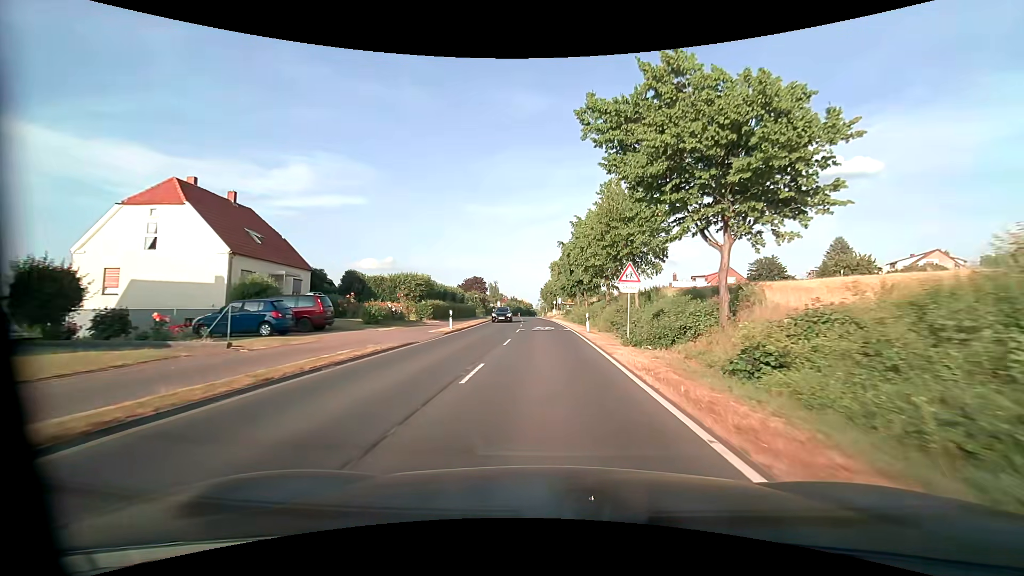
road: primary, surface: asphalt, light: Day
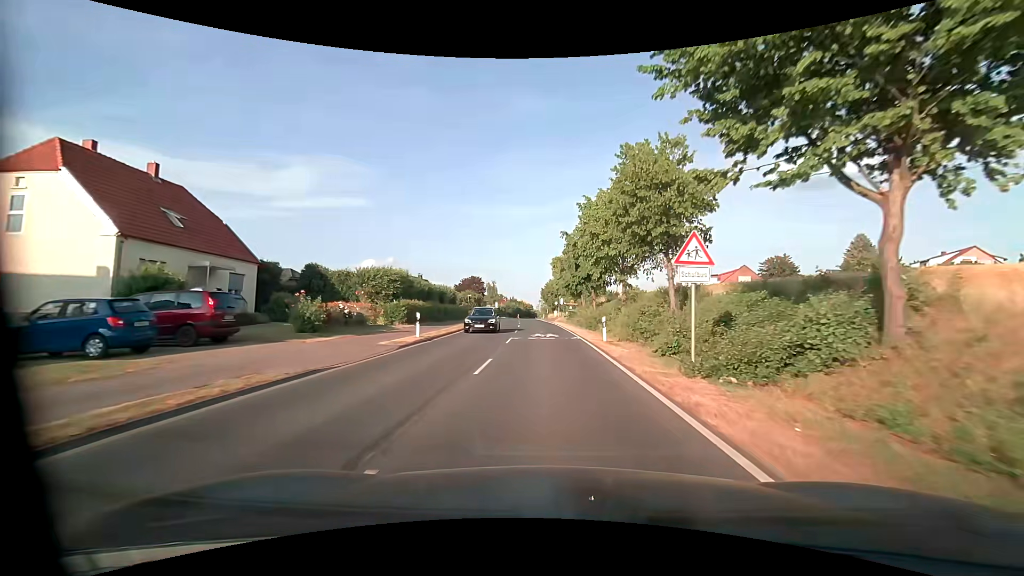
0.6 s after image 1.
(0.0, +7.7) m; 0°
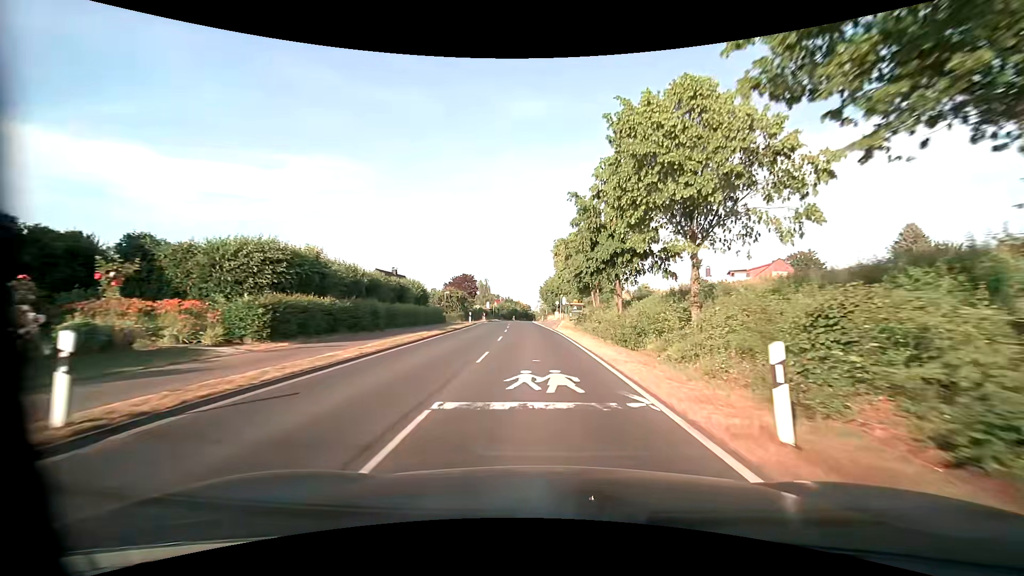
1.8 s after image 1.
(0.0, +15.7) m; +1°
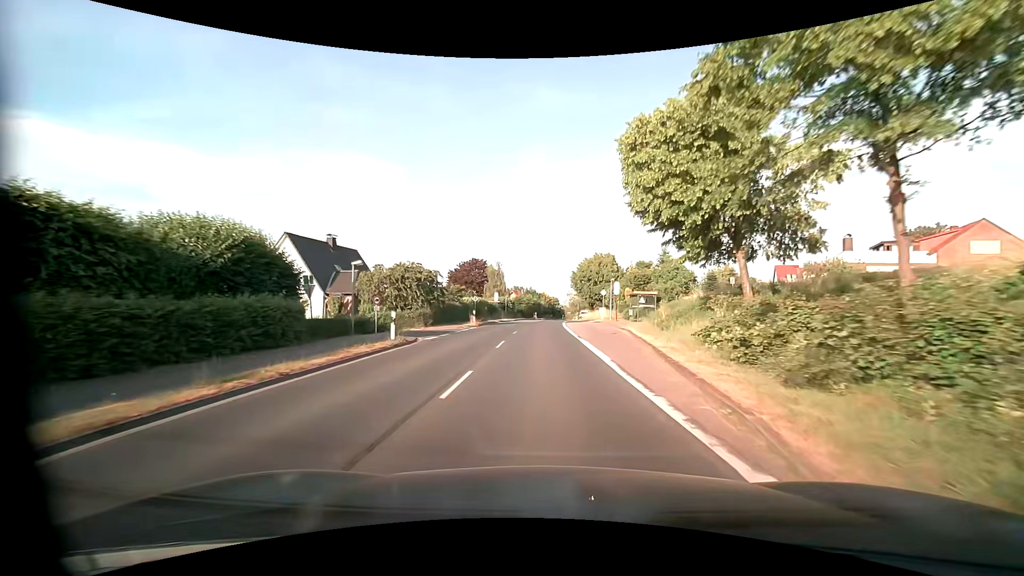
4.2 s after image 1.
(-1.2, +32.4) m; -3°
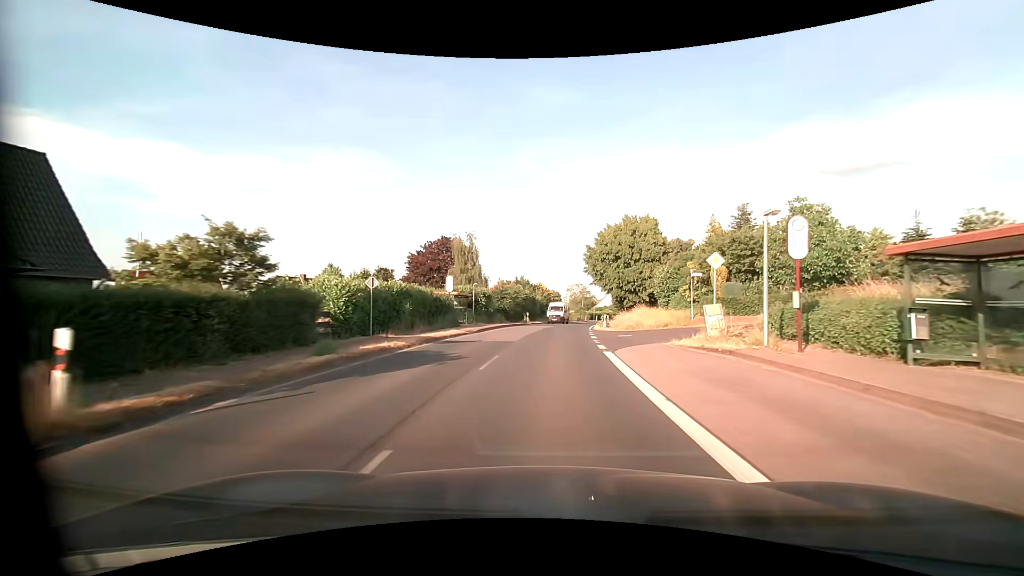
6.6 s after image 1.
(-0.3, +32.8) m; 0°
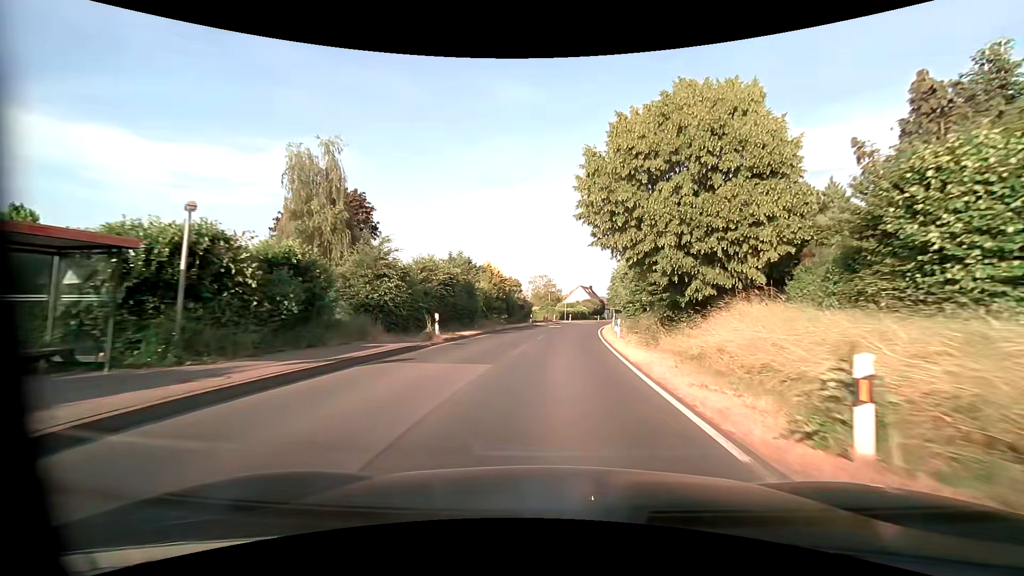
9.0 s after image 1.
(+1.0, +31.2) m; +4°
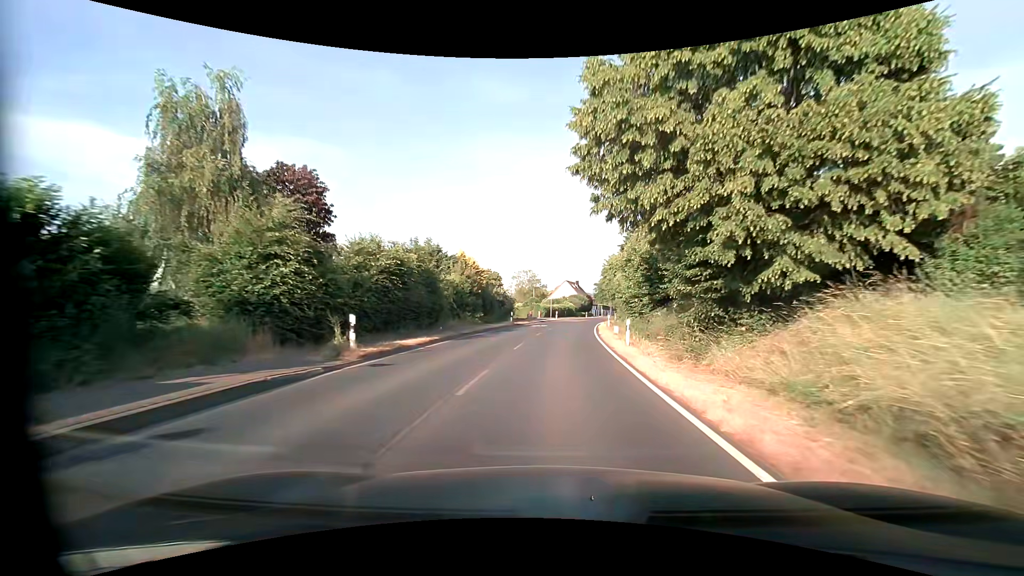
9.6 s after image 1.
(+0.1, +7.7) m; +2°
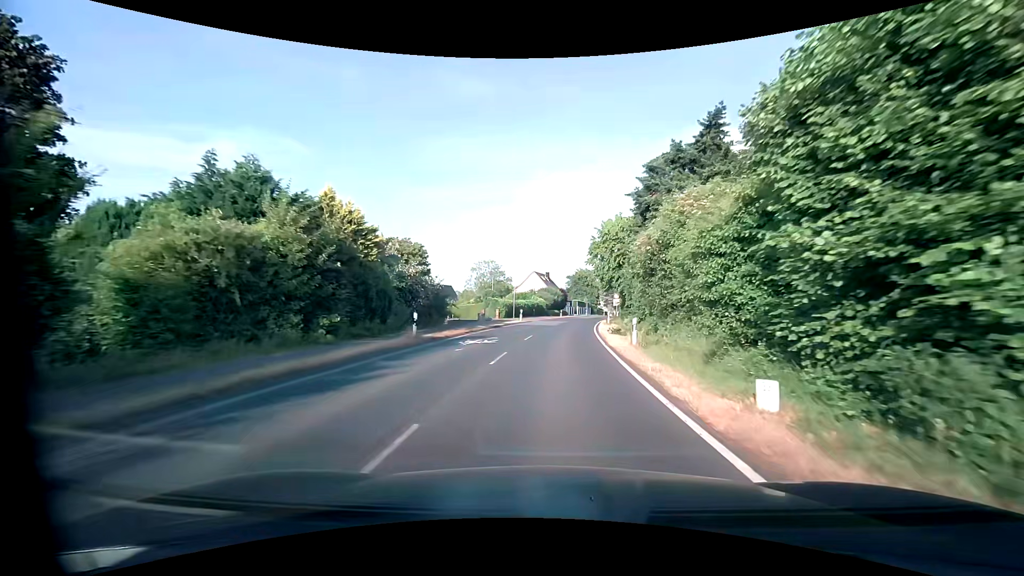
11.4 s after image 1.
(+0.7, +23.1) m; +4°
(0, +10) (0, +20) (+1, +30) (+2, +40) (+3, +50) (+5, +60) (+6, +70) (+8, +79) (+10, +89) (+13, +99) m
